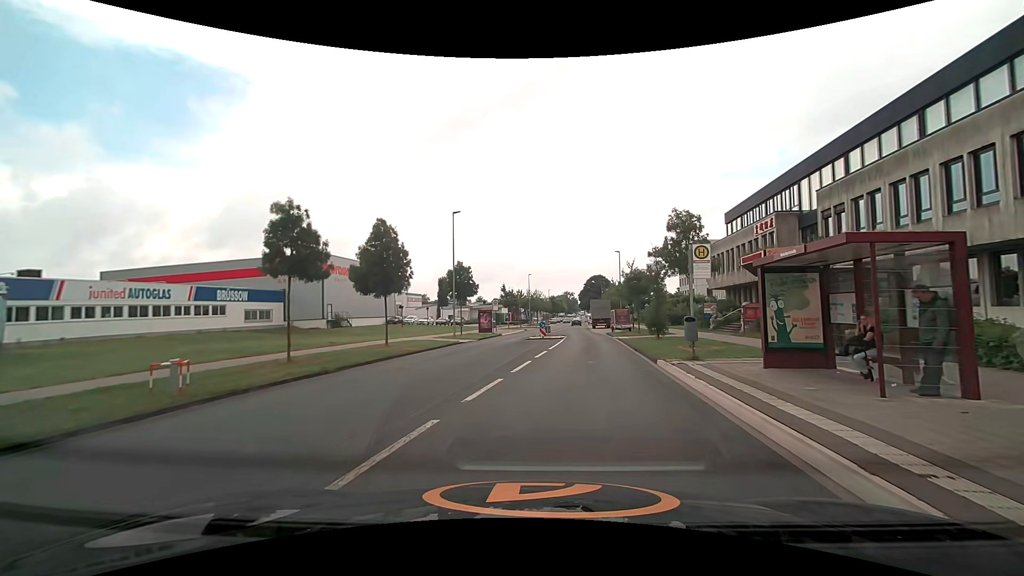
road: unclassified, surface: asphalt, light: Day
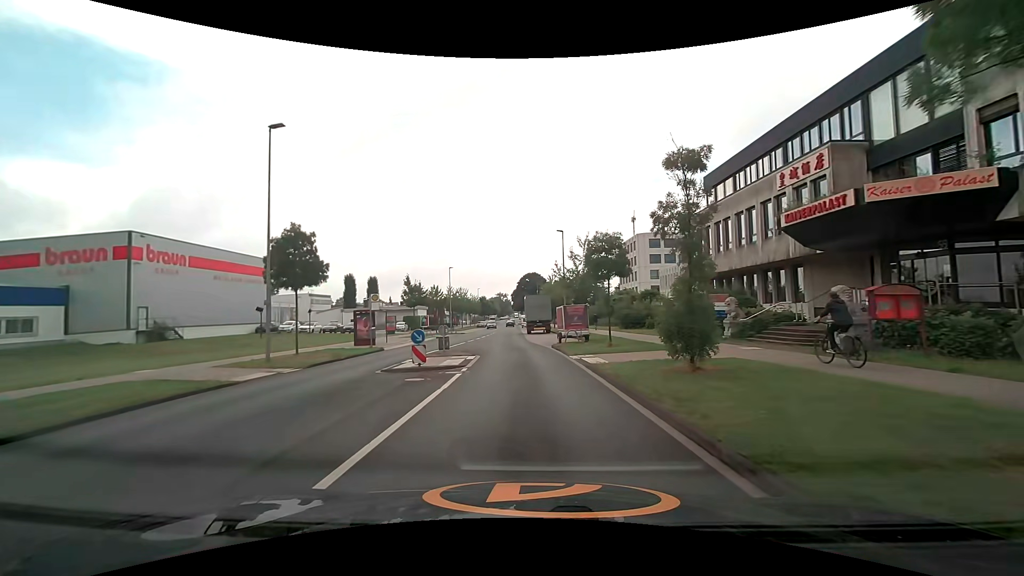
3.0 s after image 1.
(+1.6, +18.6) m; +7°
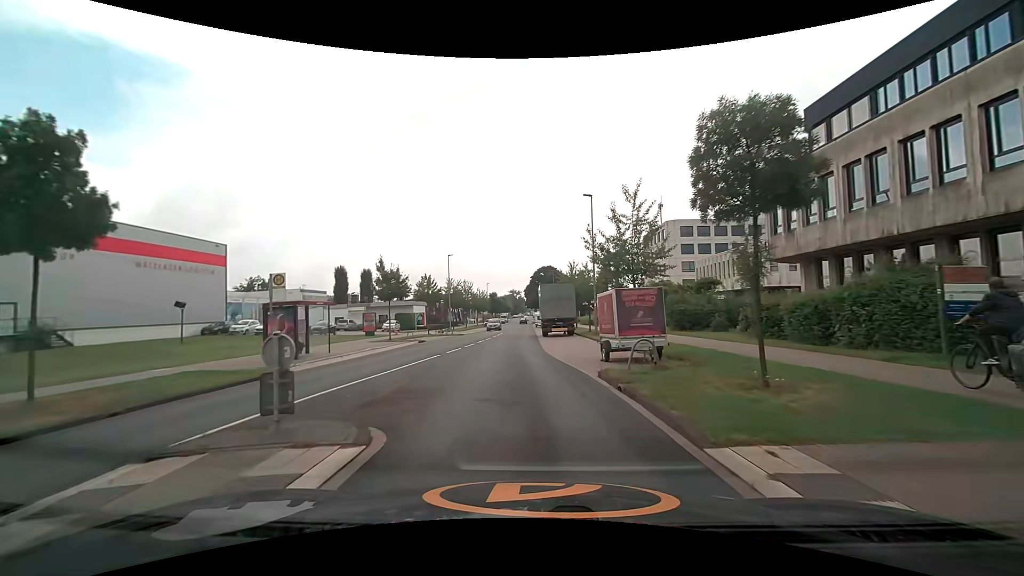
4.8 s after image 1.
(-0.2, +13.8) m; -2°
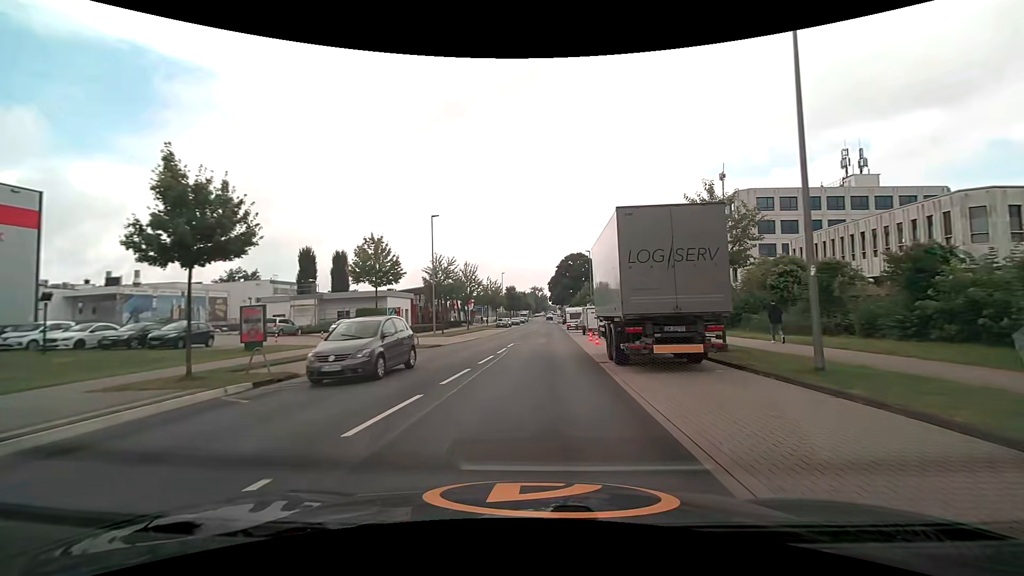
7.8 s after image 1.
(-0.7, +25.1) m; -3°
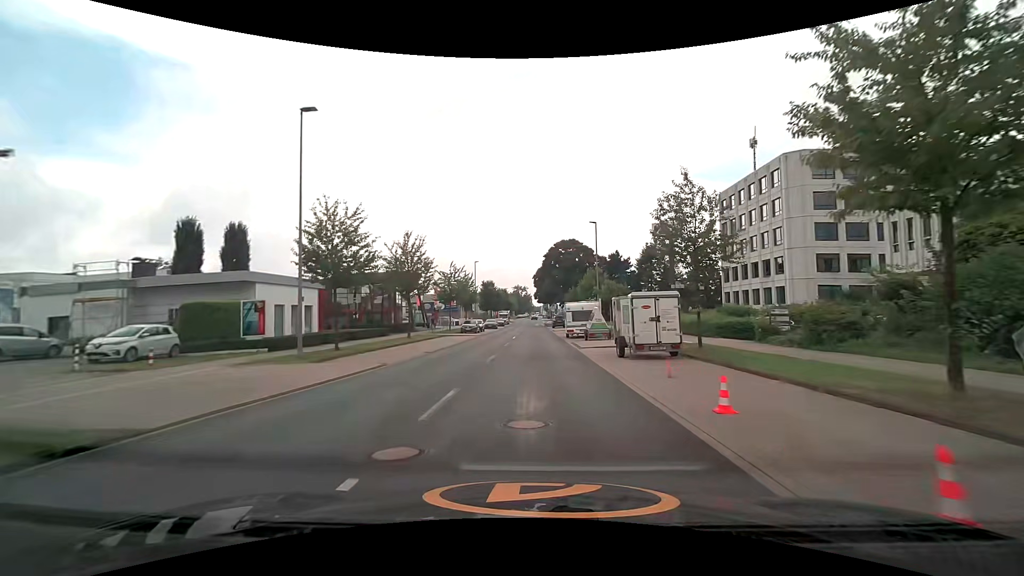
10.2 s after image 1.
(+0.5, +21.8) m; +2°
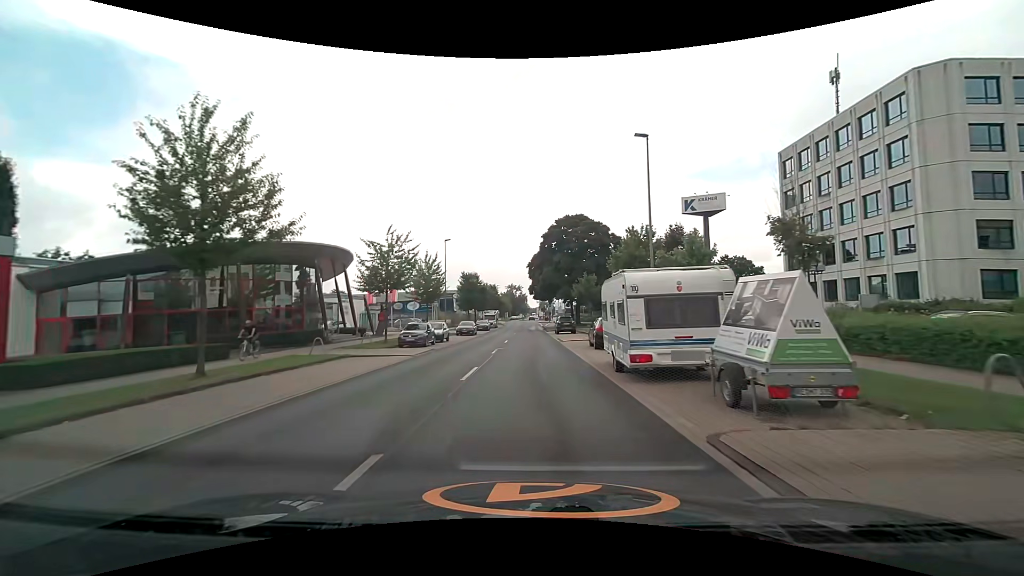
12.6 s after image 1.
(+0.3, +23.0) m; +1°
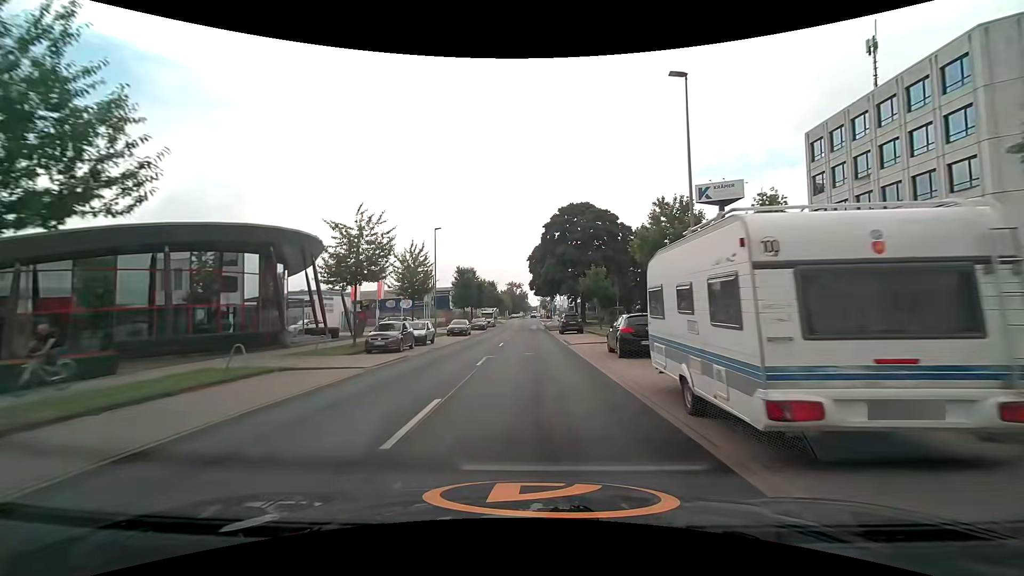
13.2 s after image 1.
(0.0, +6.0) m; 0°
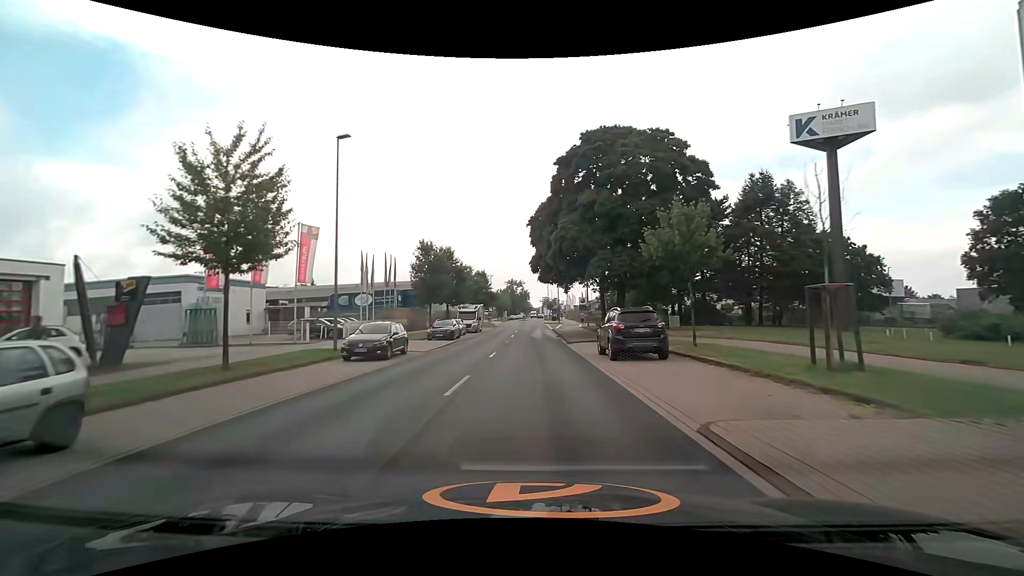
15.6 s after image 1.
(-0.1, +25.2) m; 0°
(0, +10) (0, +20) (0, +30) (0, +40) (0, +50) (0, +60) (0, +70) (0, +80) (0, +90) (0, +100) m
